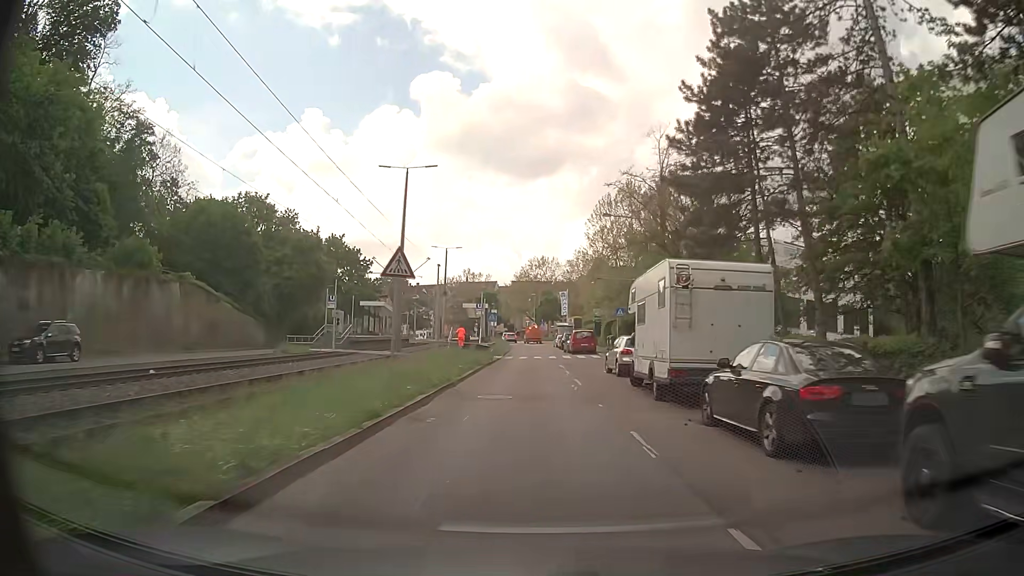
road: secondary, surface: asphalt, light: Day
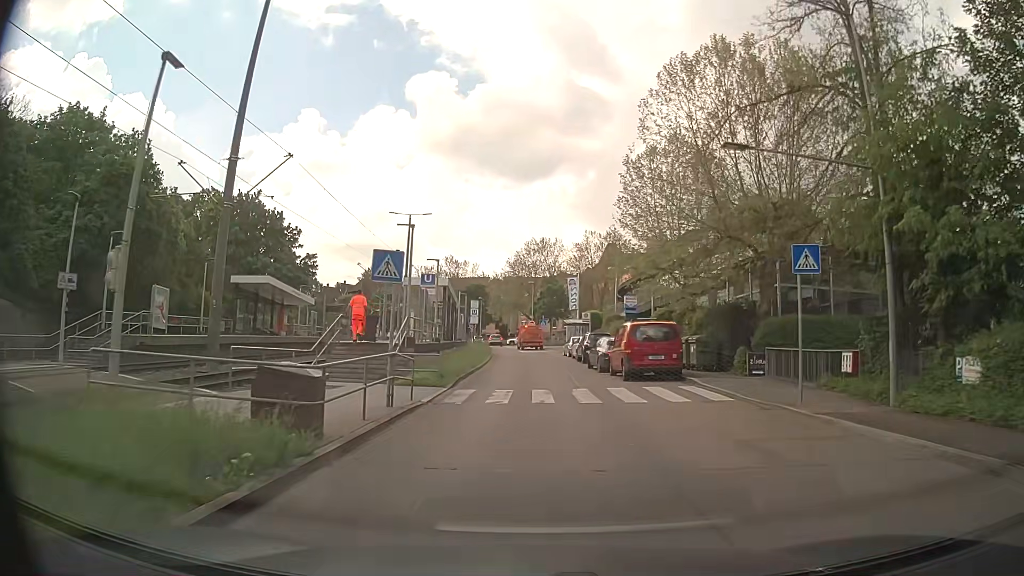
(-0.2, +30.2) m; -1°
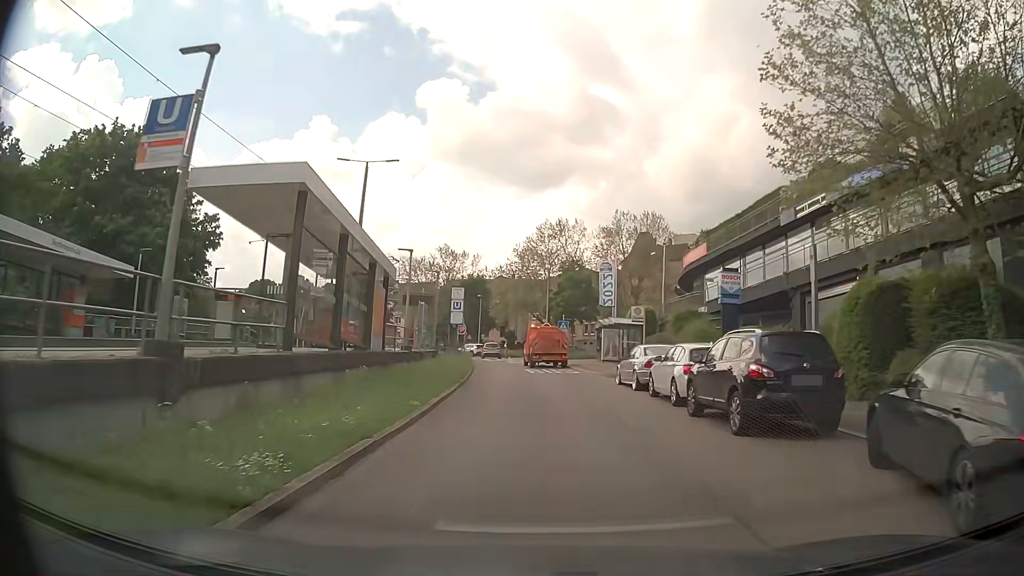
(0.0, +25.8) m; +1°
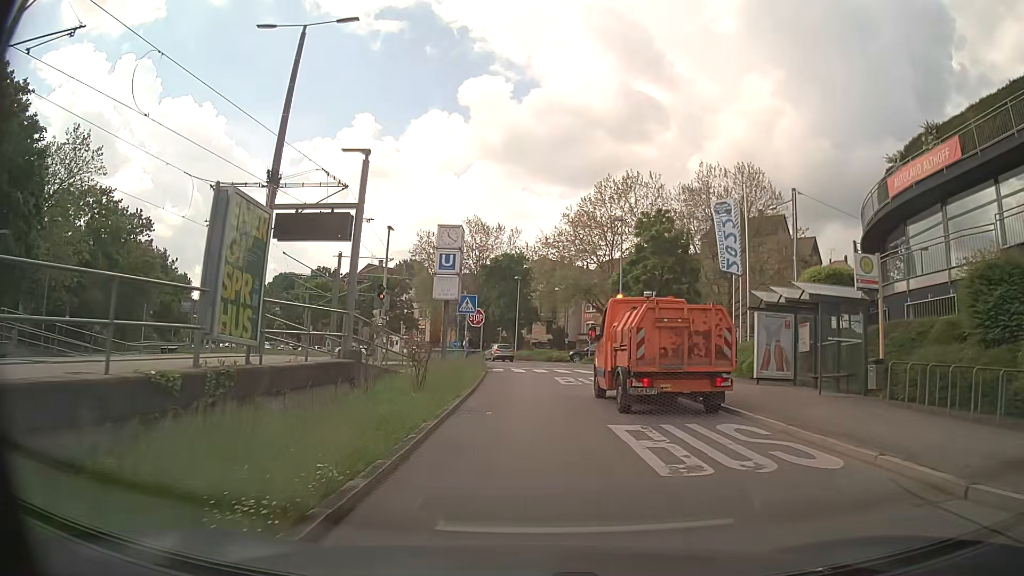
(-1.1, +23.4) m; -5°
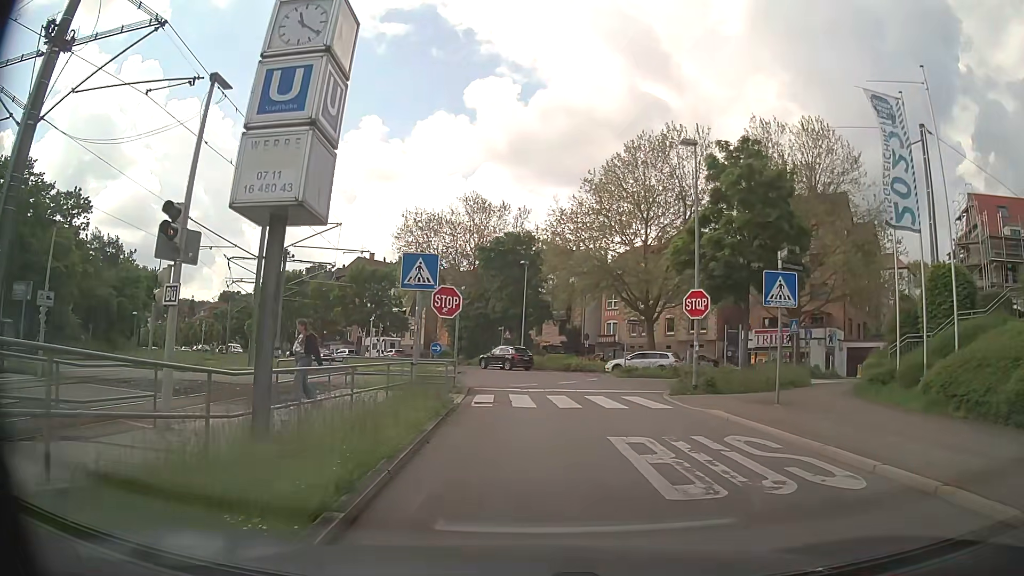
(-0.1, +14.8) m; -1°
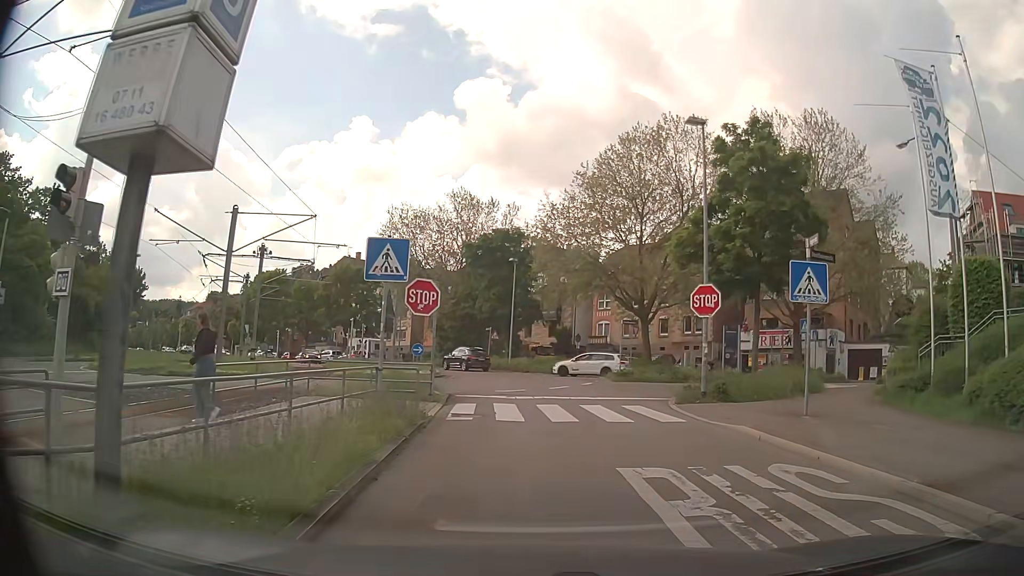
(0.0, +2.4) m; +3°
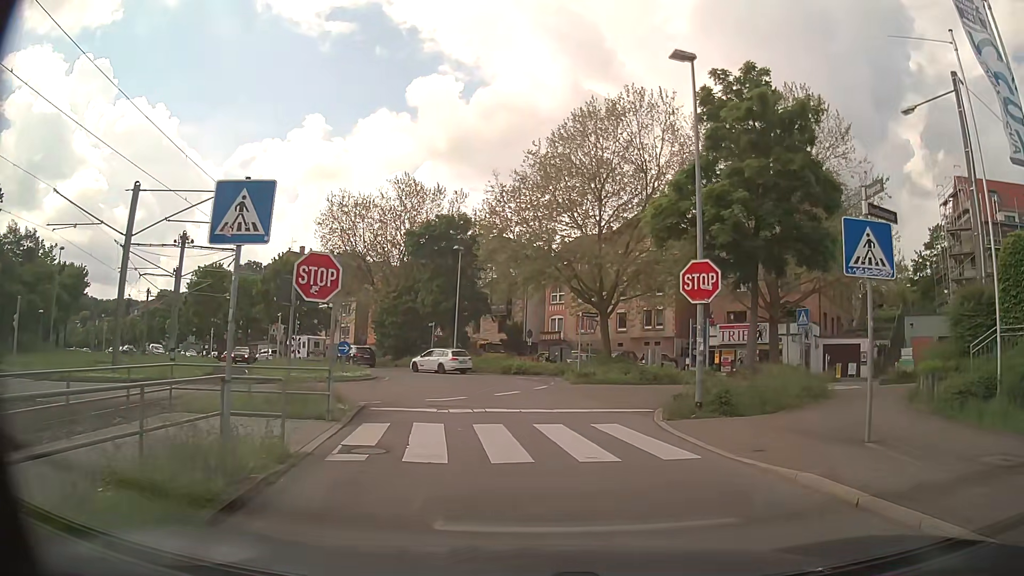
(+0.1, +4.7) m; +4°
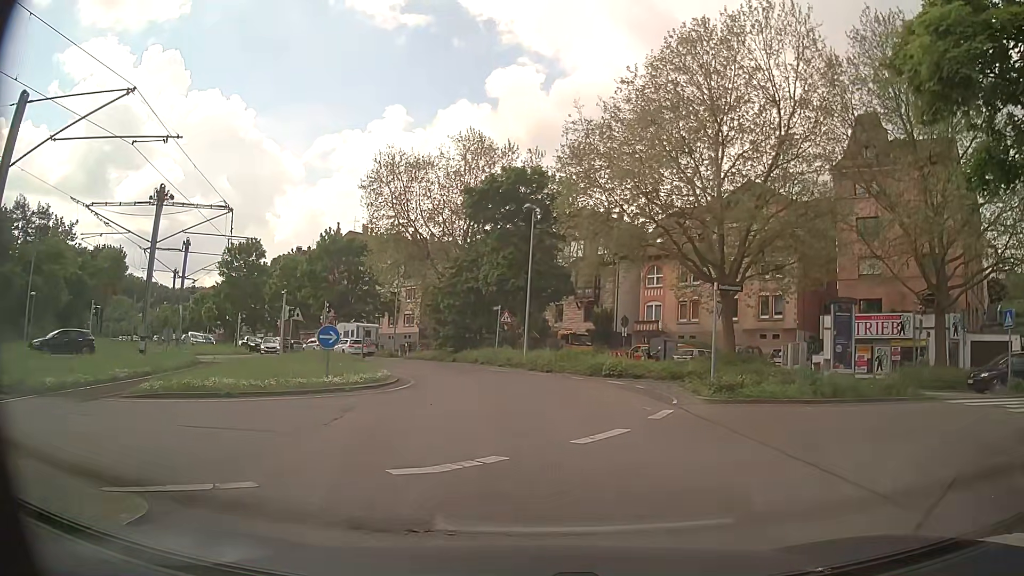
(-0.6, +11.0) m; -8°
